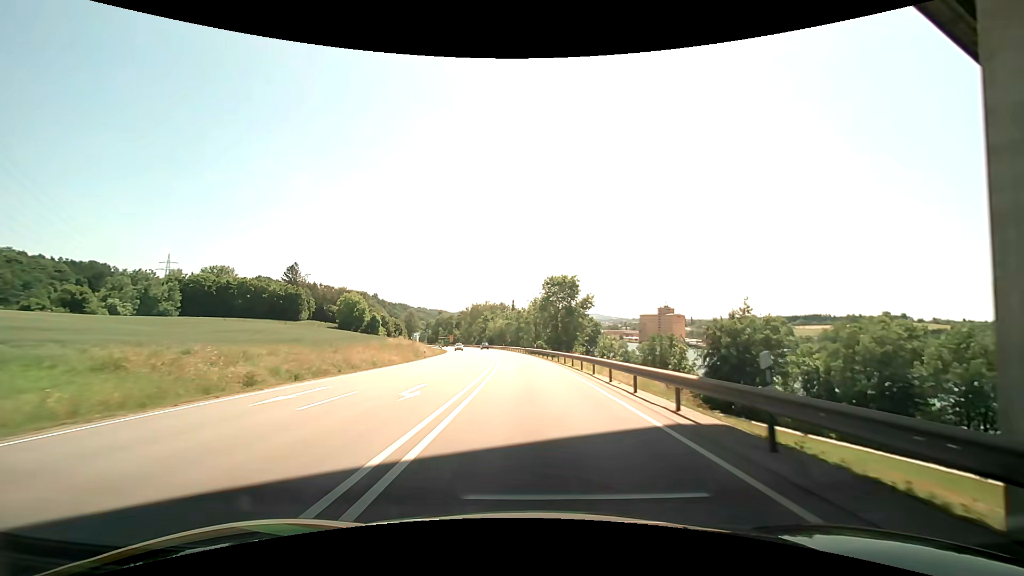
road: primary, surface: asphalt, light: Day
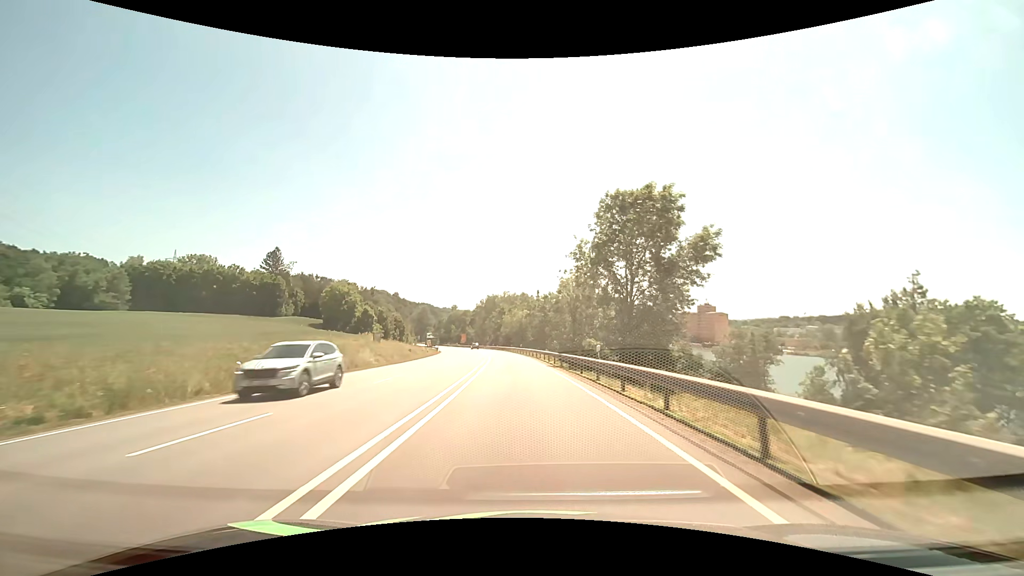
(-0.9, +40.6) m; -3°
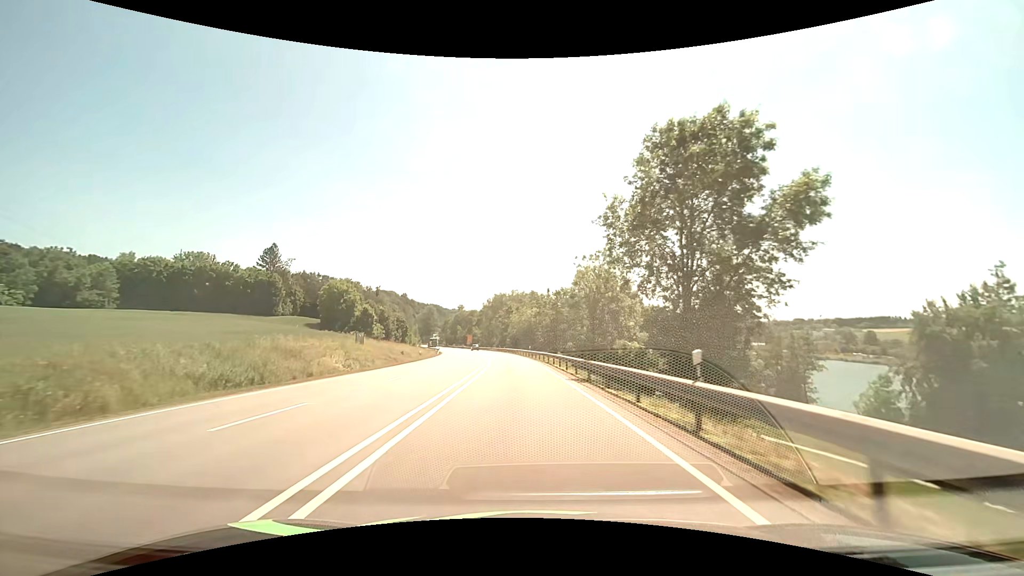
(-0.1, +10.1) m; -1°
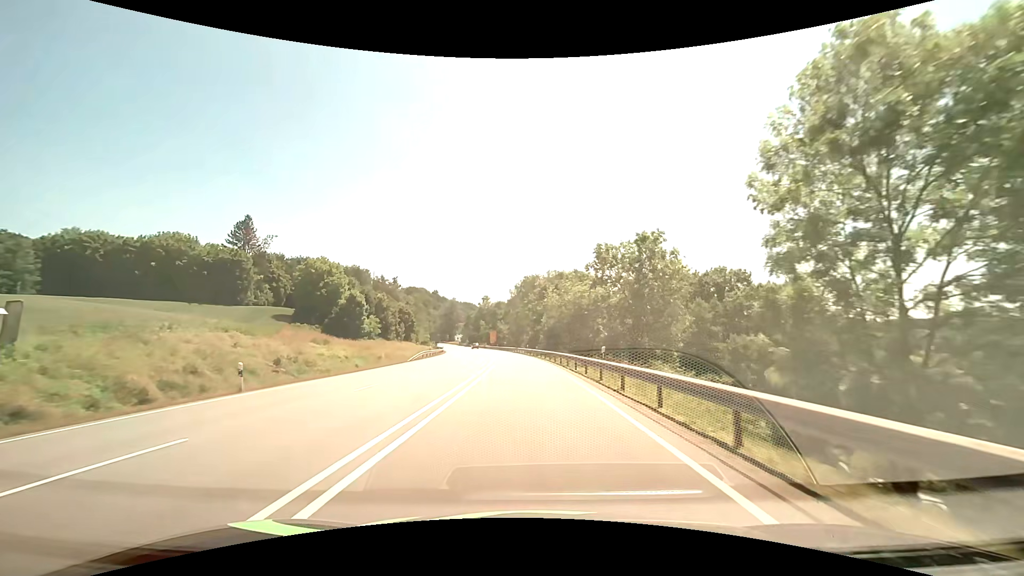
(-1.5, +41.2) m; -4°
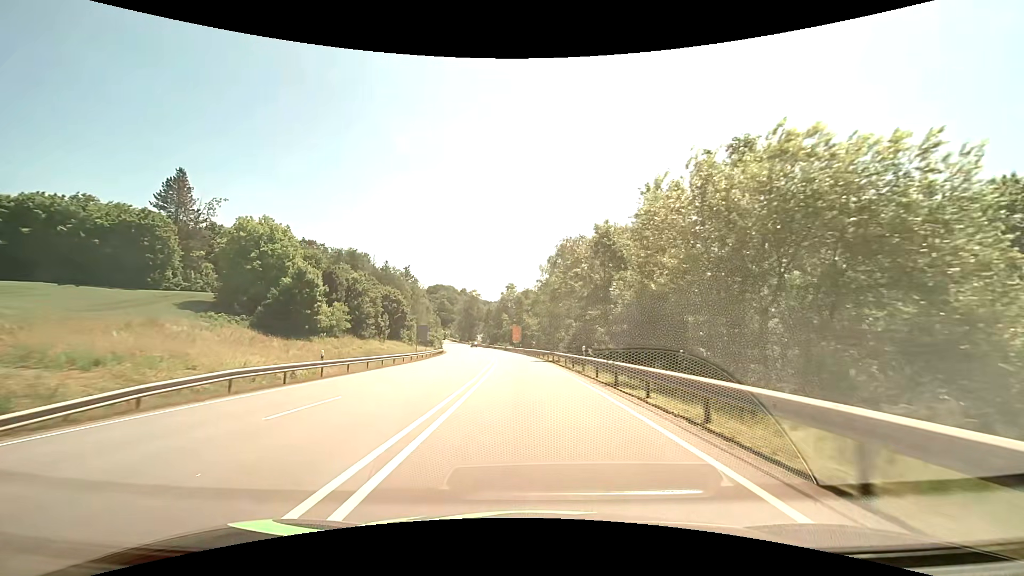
(-1.4, +42.2) m; -3°
(0, +10) (0, +20) (-1, +30) (-1, +40) (-2, +50) (-3, +60) (-4, +70) (-5, +80) (-6, +90) (-8, +100) m
